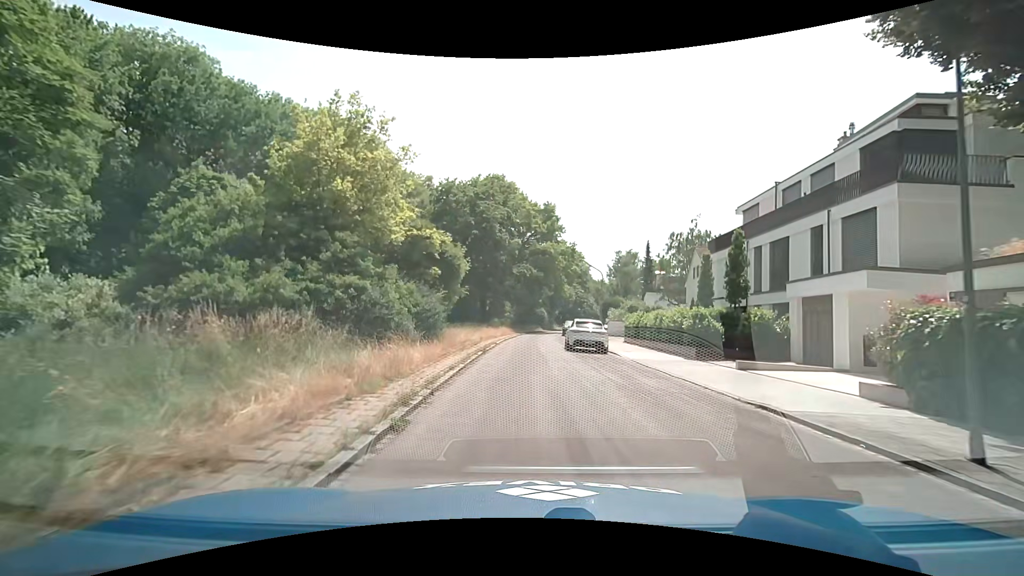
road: residential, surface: asphalt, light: Day
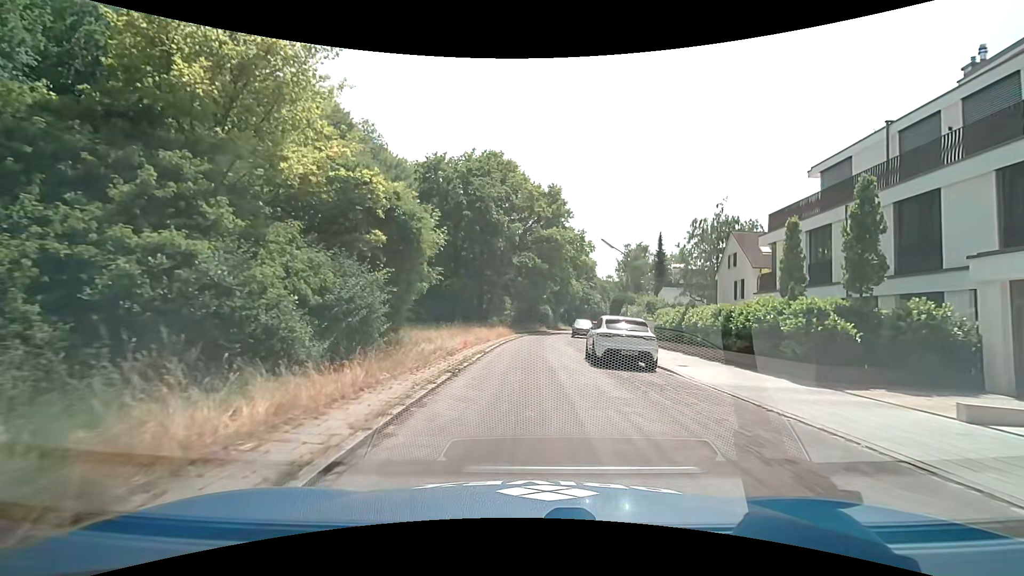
(0.0, +8.7) m; 0°
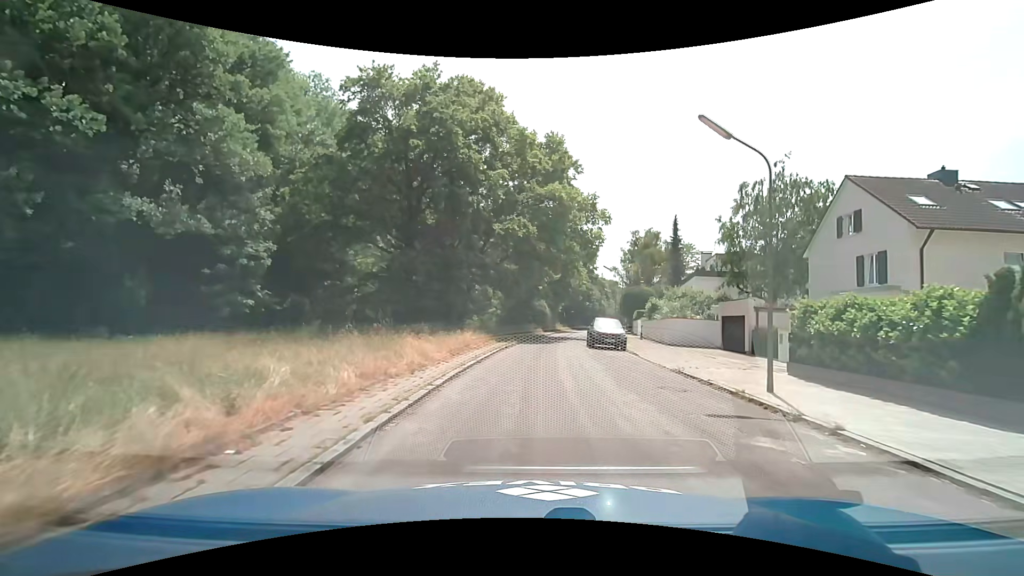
(0.0, +17.3) m; +1°
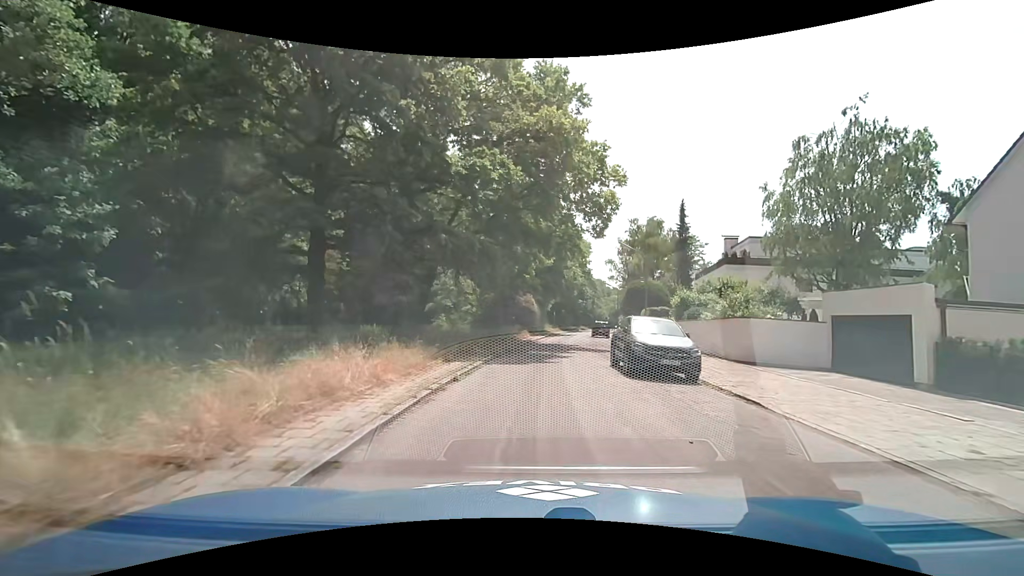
(+0.2, +12.8) m; +2°
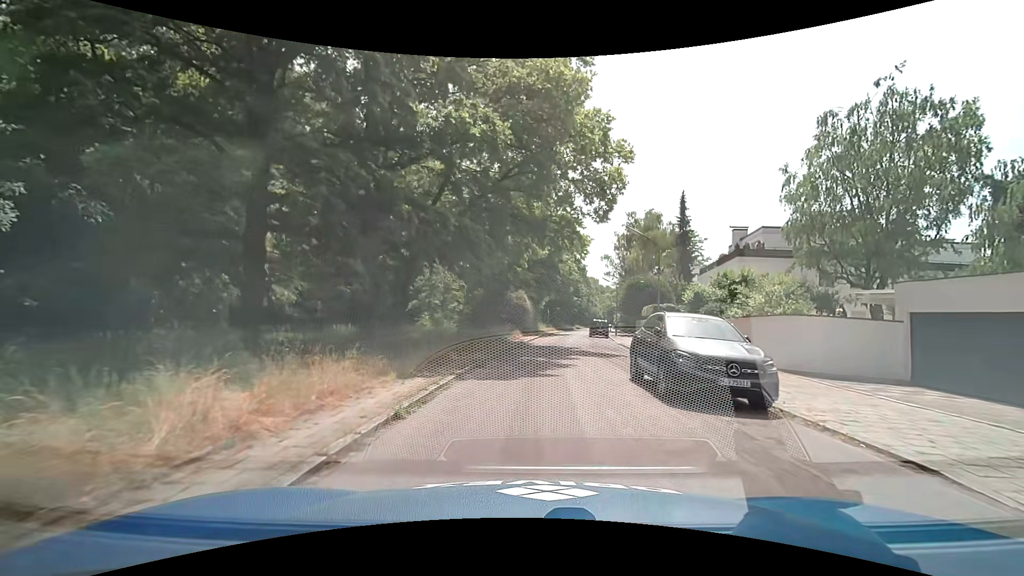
(0.0, +4.3) m; +1°
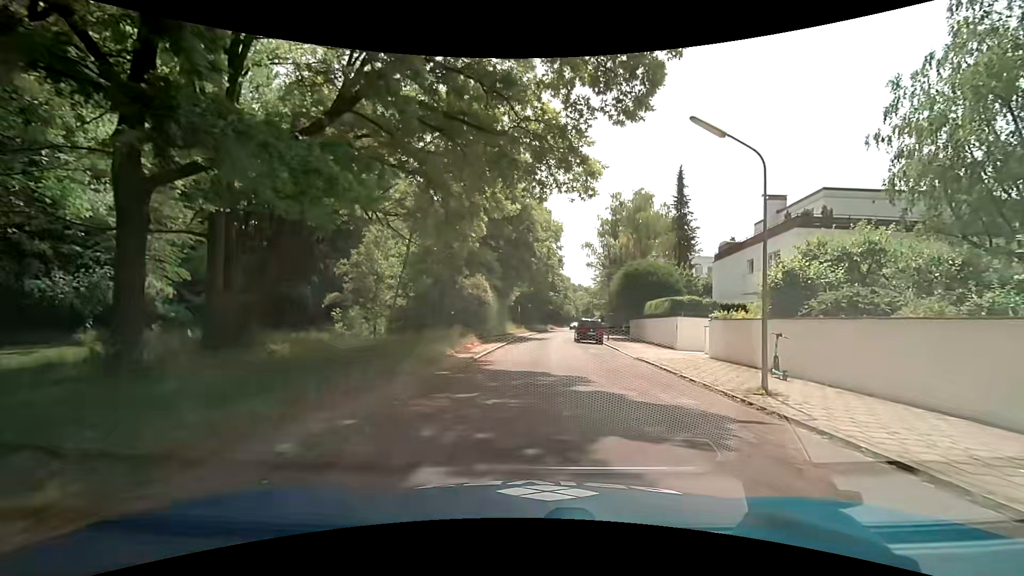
(+0.3, +13.0) m; +3°
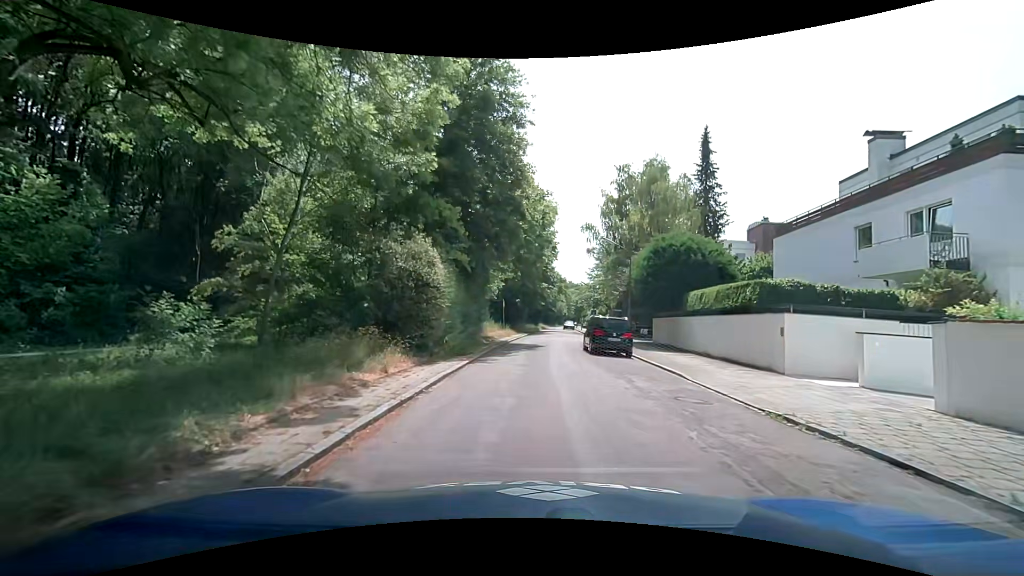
(+0.3, +12.5) m; +1°
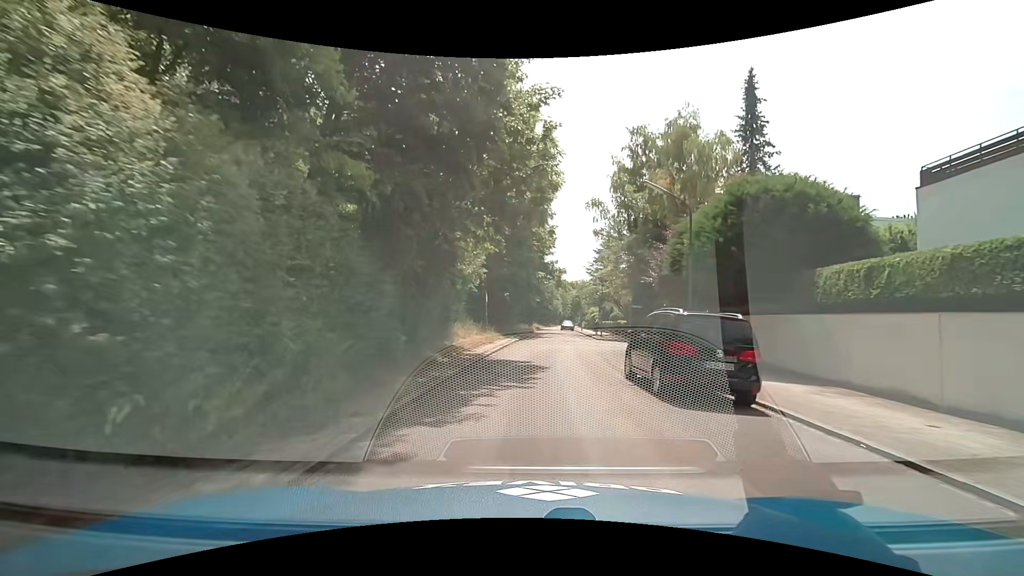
(+0.3, +11.7) m; +2°
(0, +10) (+1, +20) (+2, +30) (+3, +40) (+3, +50) (+2, +60) (+2, +70) (+2, +80) (+2, +90) (+3, +100) m
